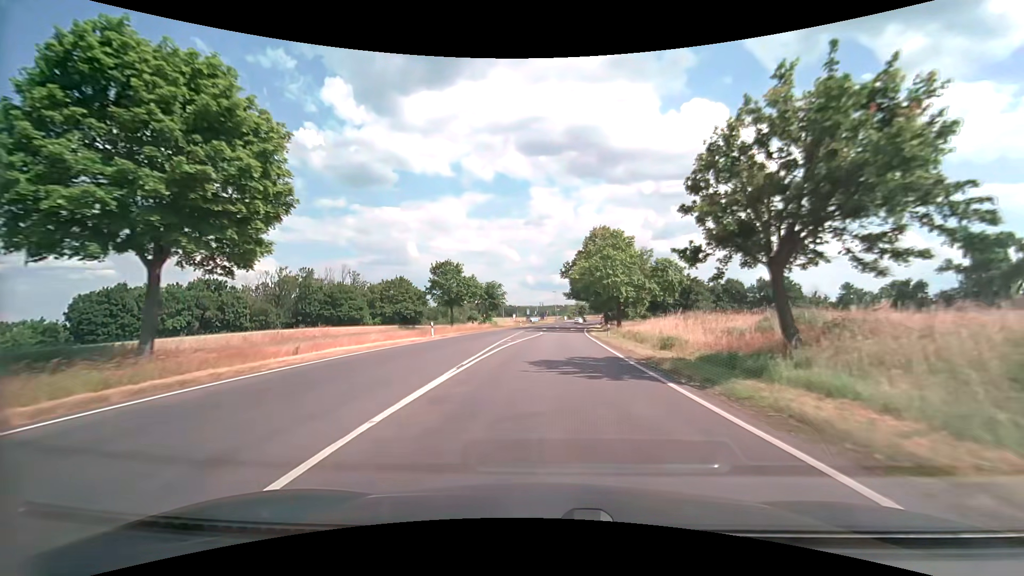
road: secondary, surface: asphalt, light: Day
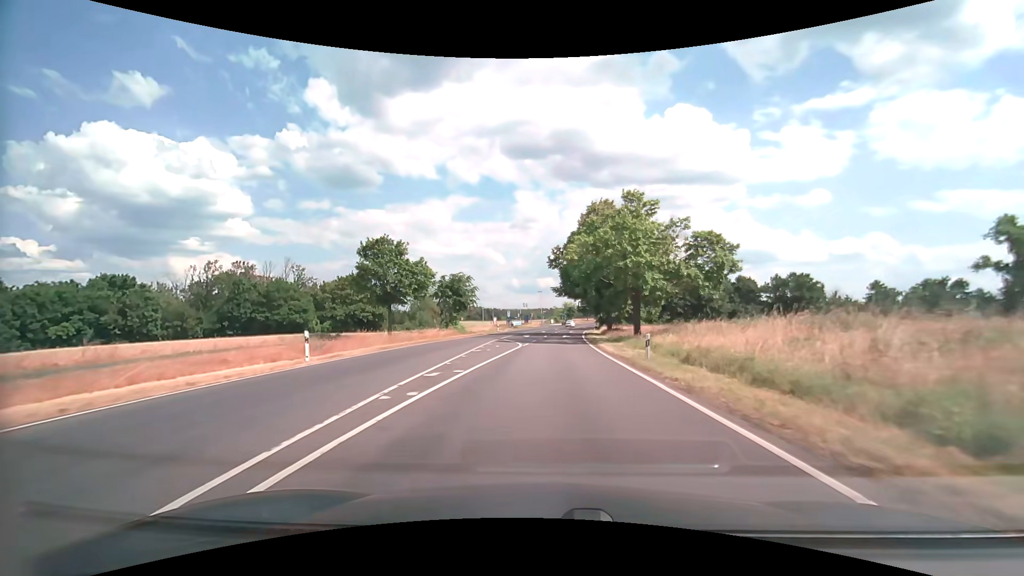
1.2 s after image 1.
(+0.2, +18.0) m; +1°
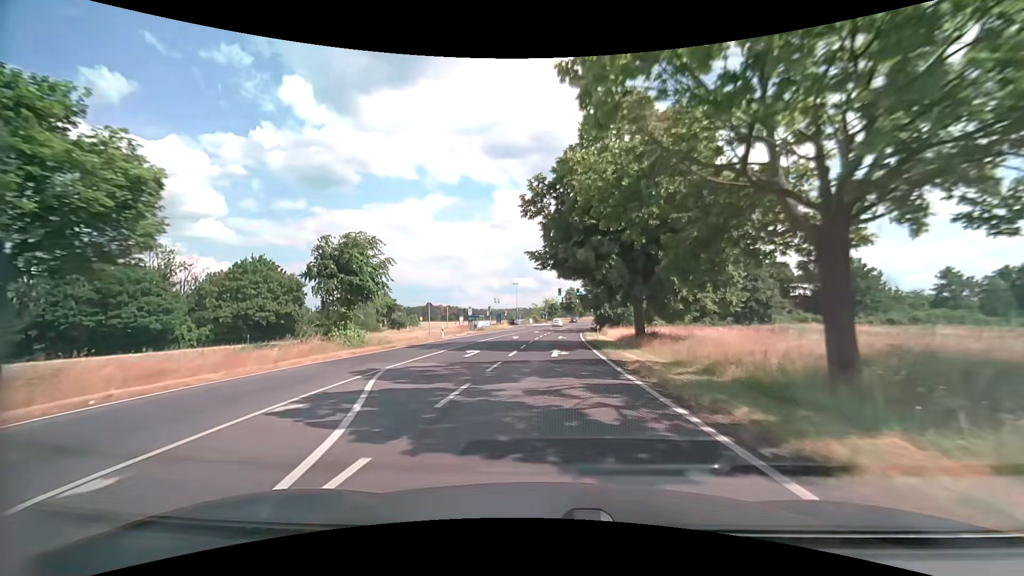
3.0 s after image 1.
(+0.8, +26.5) m; +3°
(0, +10) (0, +20) (+1, +30) (+1, +40) (+2, +50) (+3, +60) (+3, +70) (+5, +80) (+6, +90) (+8, +100) m
